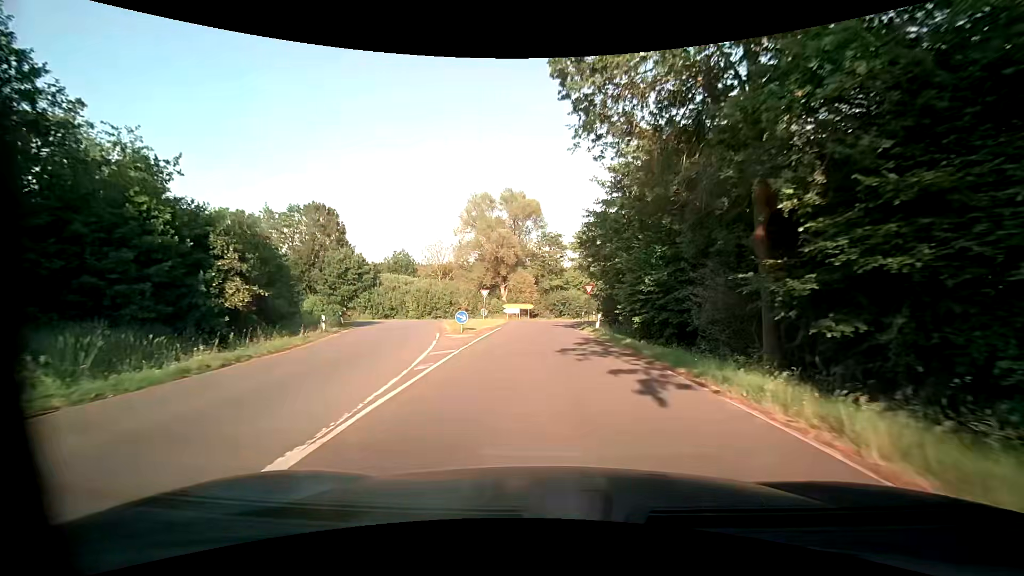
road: primary_link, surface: asphalt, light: Day
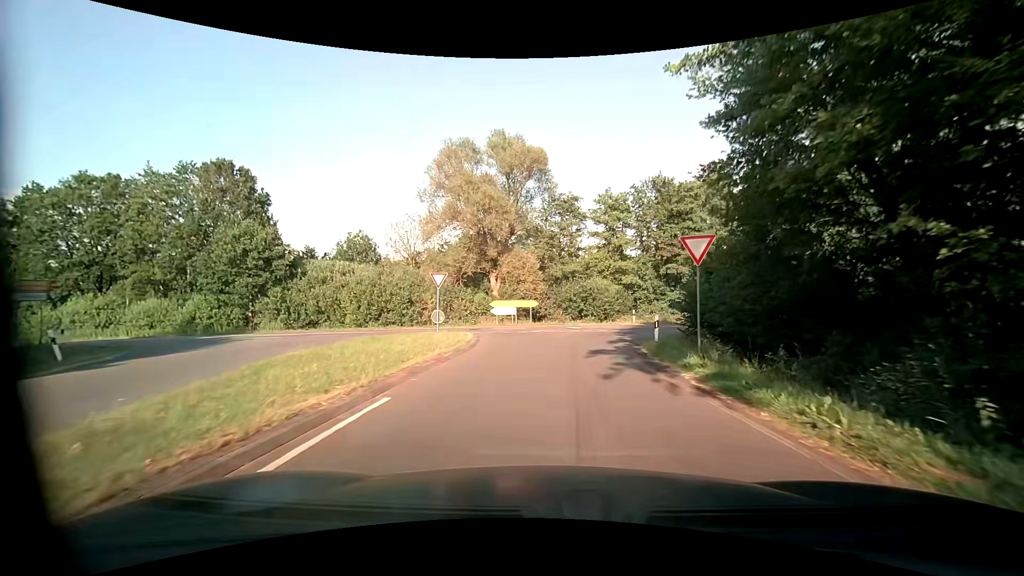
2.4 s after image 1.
(-0.8, +23.5) m; -2°
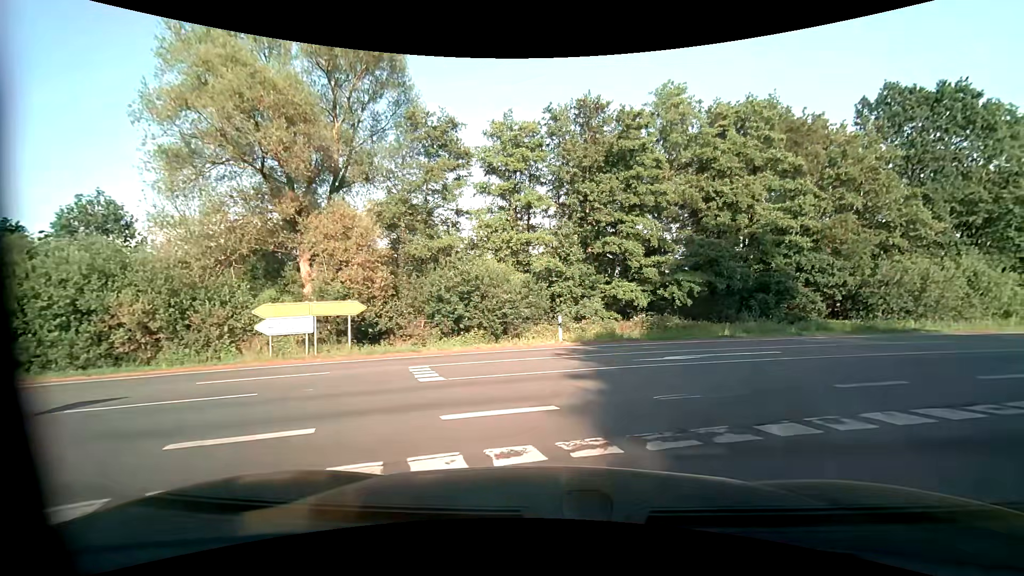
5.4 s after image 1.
(+1.7, +20.9) m; +12°
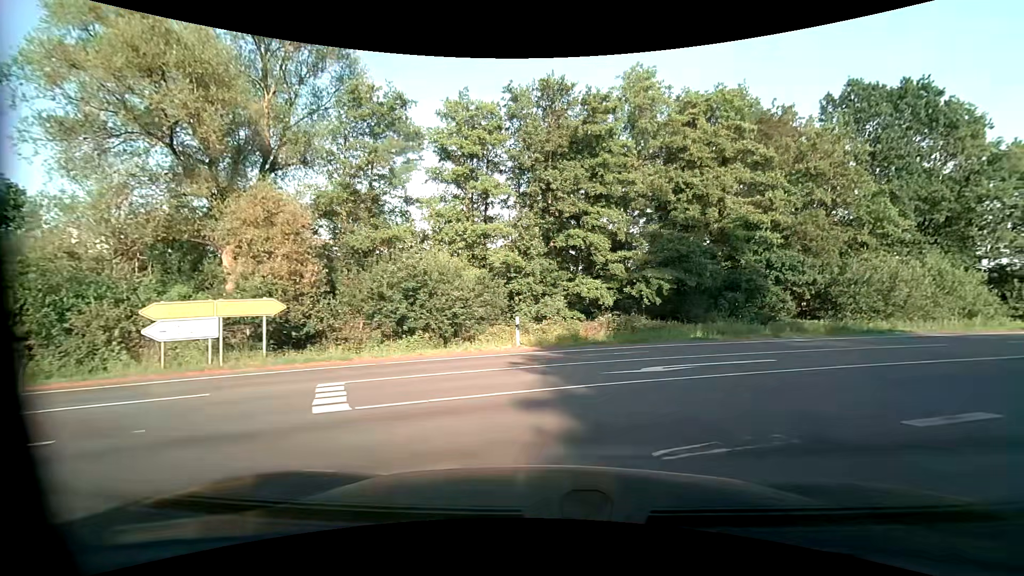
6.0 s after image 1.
(0.0, +2.8) m; +3°
(+3, +9) (+12, +14) (+21, +18) (+31, +21) (+40, +25) (+49, +29) (+58, +33) (+68, +37) (+77, +41) (+86, +45) m
